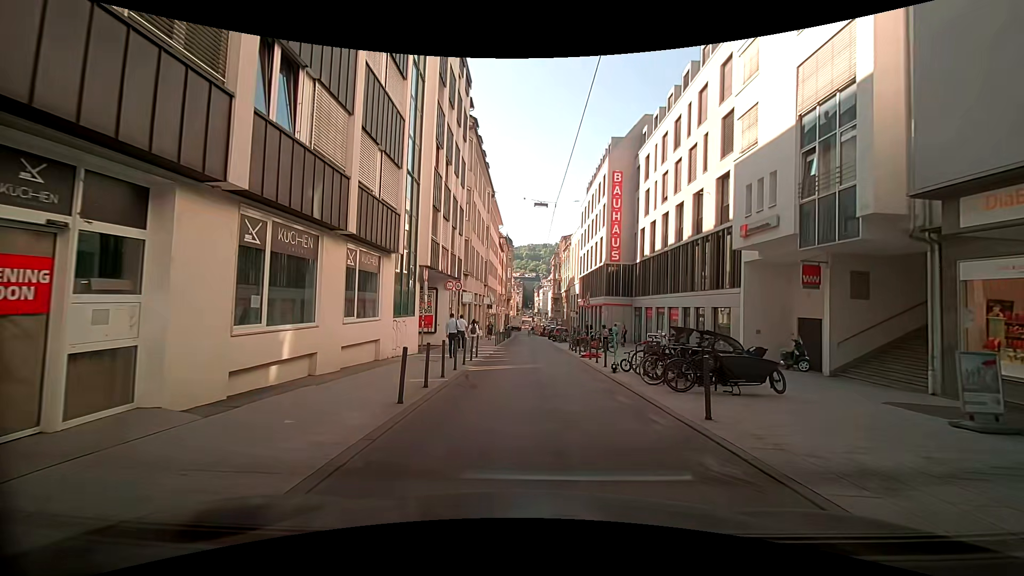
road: residential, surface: asphalt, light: Day
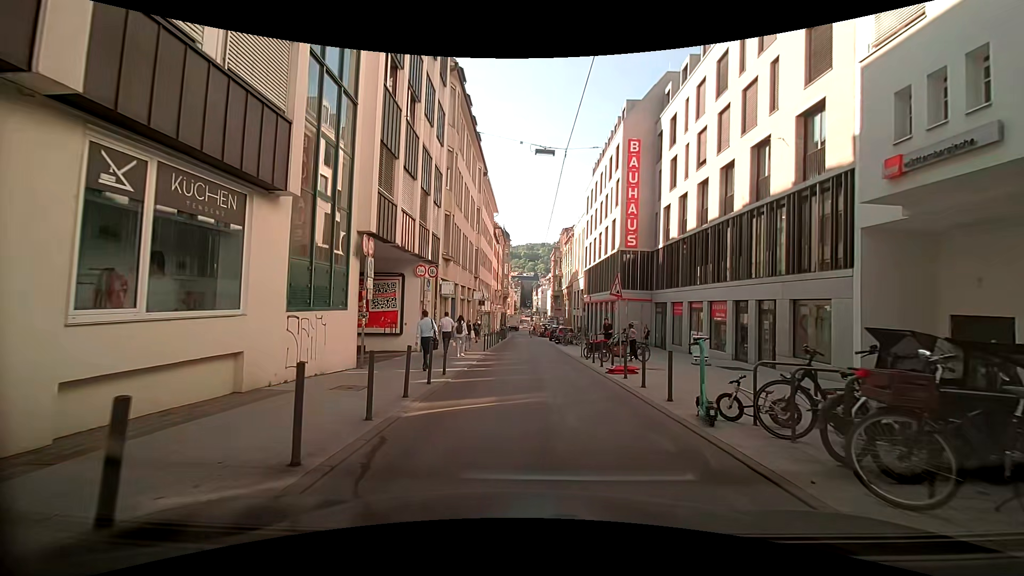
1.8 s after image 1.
(-0.1, +7.9) m; -1°
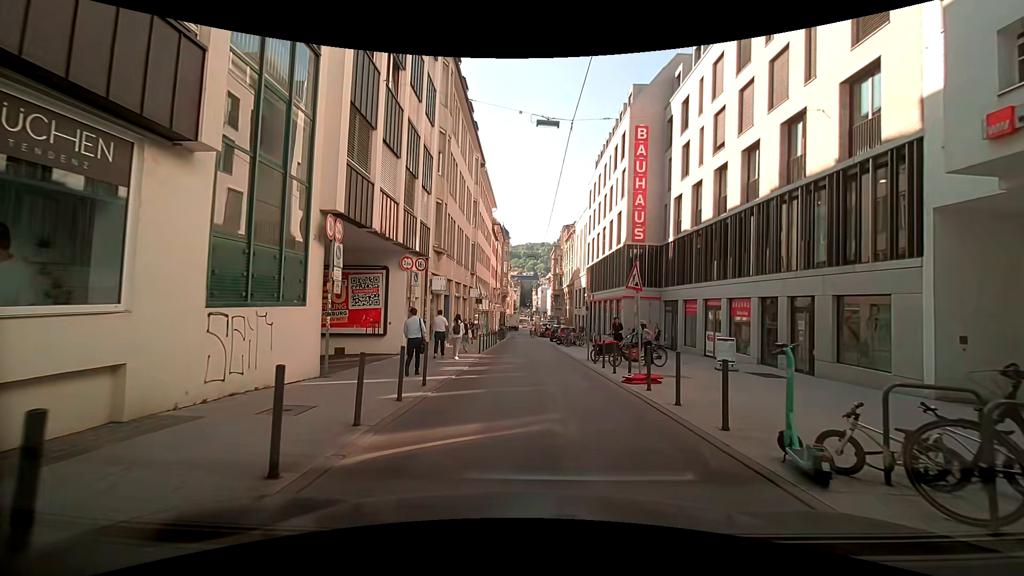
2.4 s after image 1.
(0.0, +2.6) m; +1°
